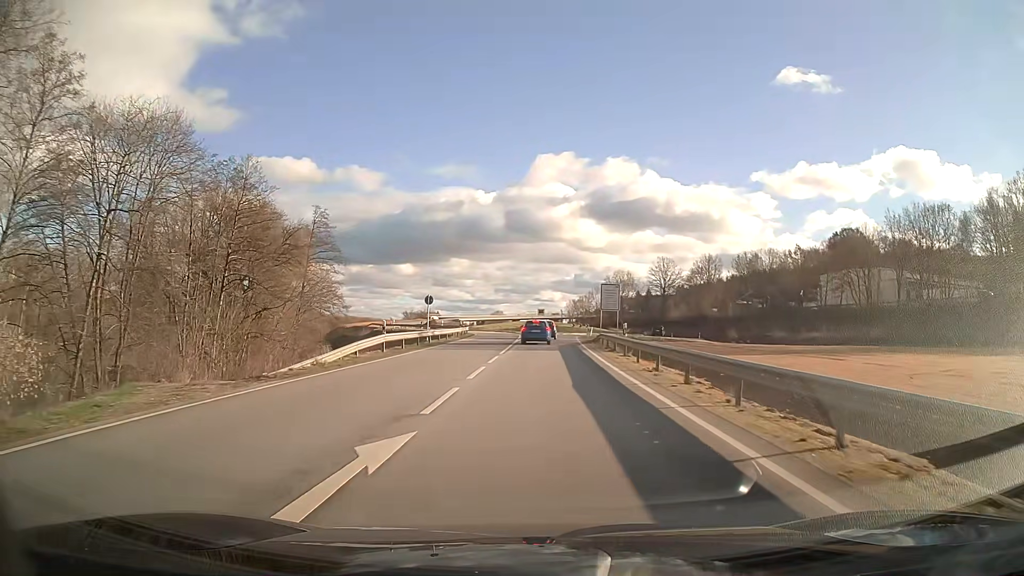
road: primary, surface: asphalt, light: Day
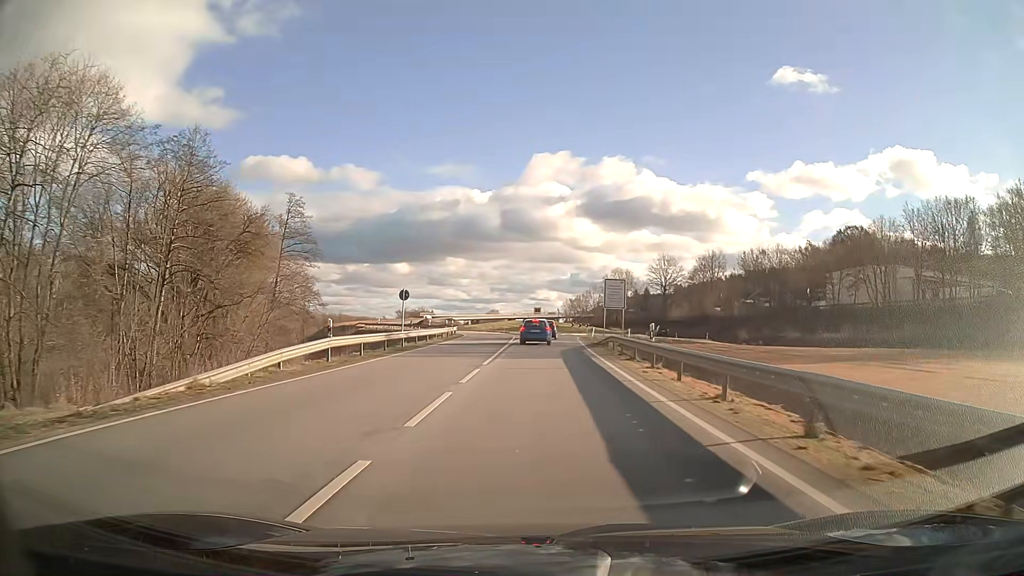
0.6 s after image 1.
(0.0, +7.2) m; 0°
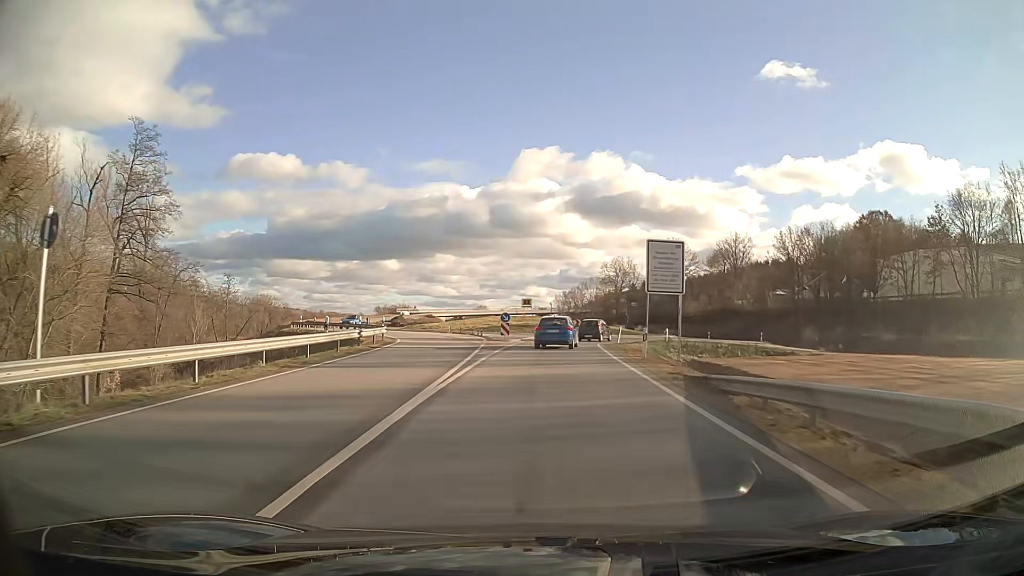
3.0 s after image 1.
(+0.2, +27.7) m; +1°
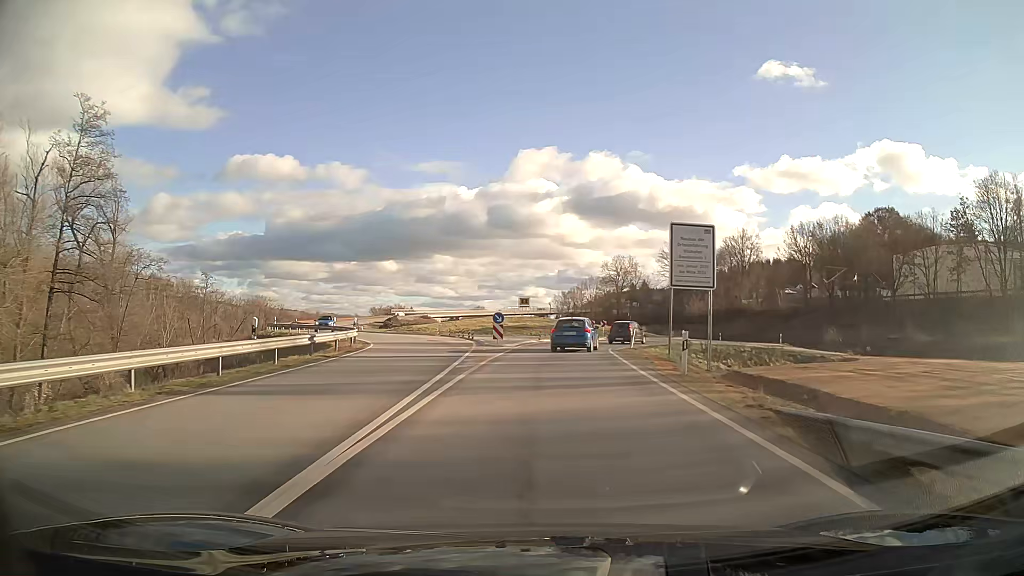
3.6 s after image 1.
(0.0, +6.2) m; 0°
(0, +10) (0, +20) (+2, +30) (+5, +39) (+10, +48) (+15, +56) (+19, +66) (+18, +76) (+15, +85) (+12, +95) m
